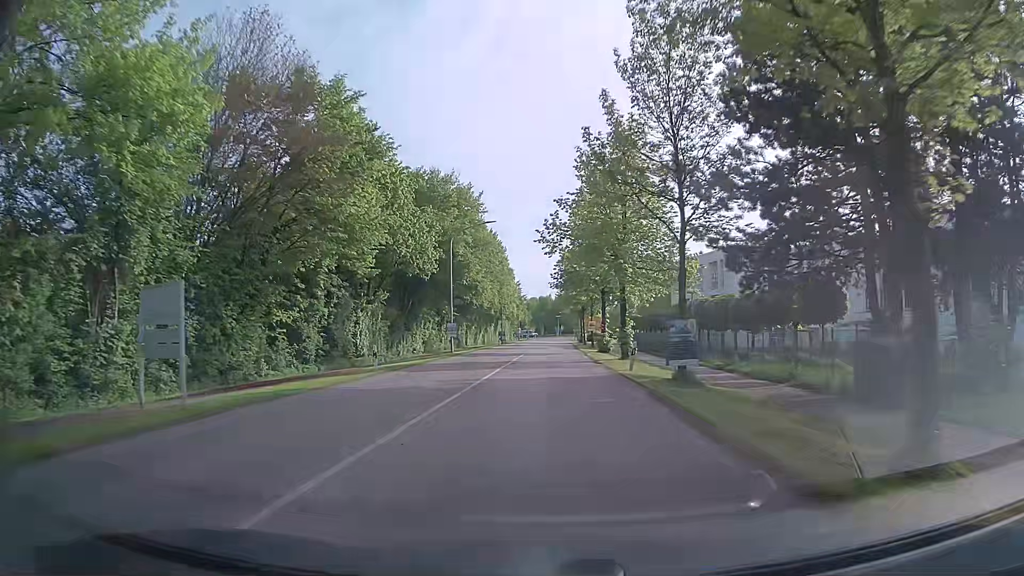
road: tertiary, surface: asphalt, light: Day
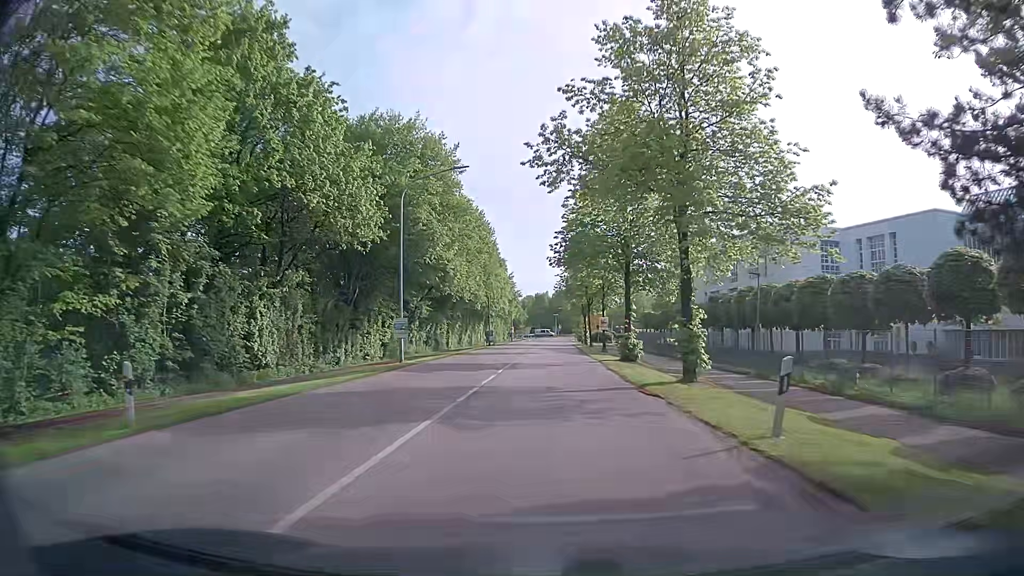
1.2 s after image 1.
(0.0, +15.0) m; 0°
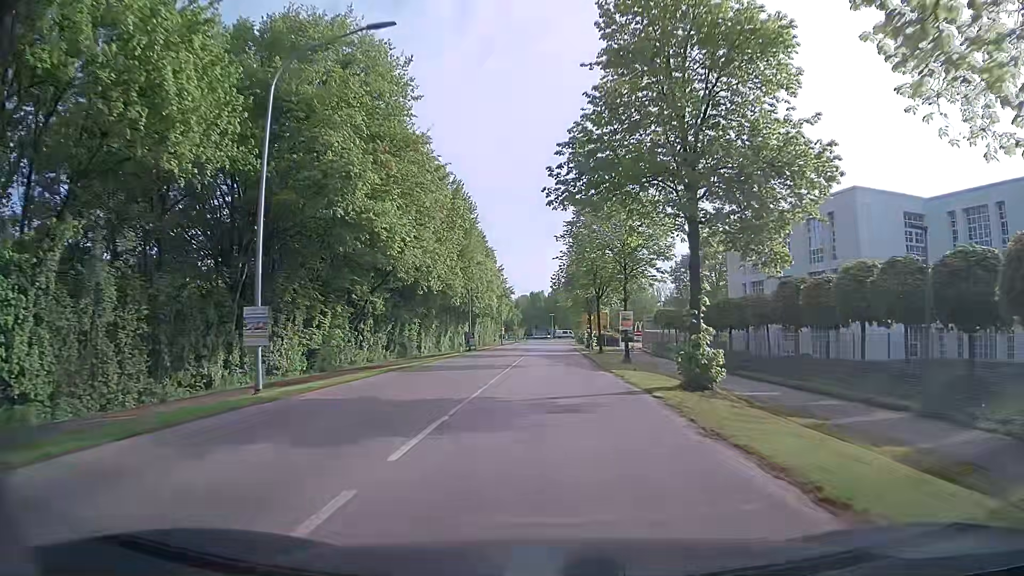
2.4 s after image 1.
(+0.2, +14.9) m; +1°
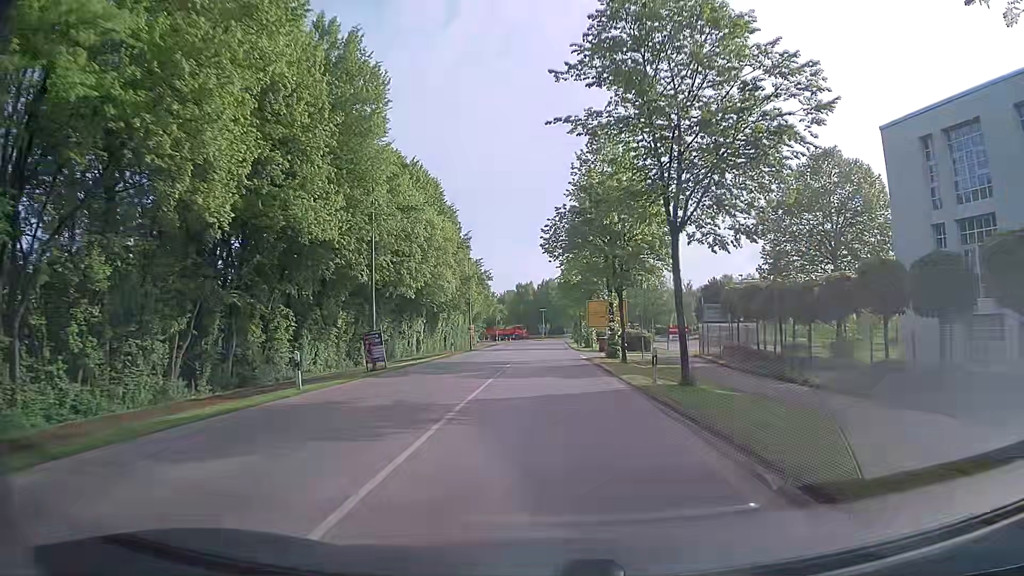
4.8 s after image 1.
(+0.4, +29.7) m; +1°
